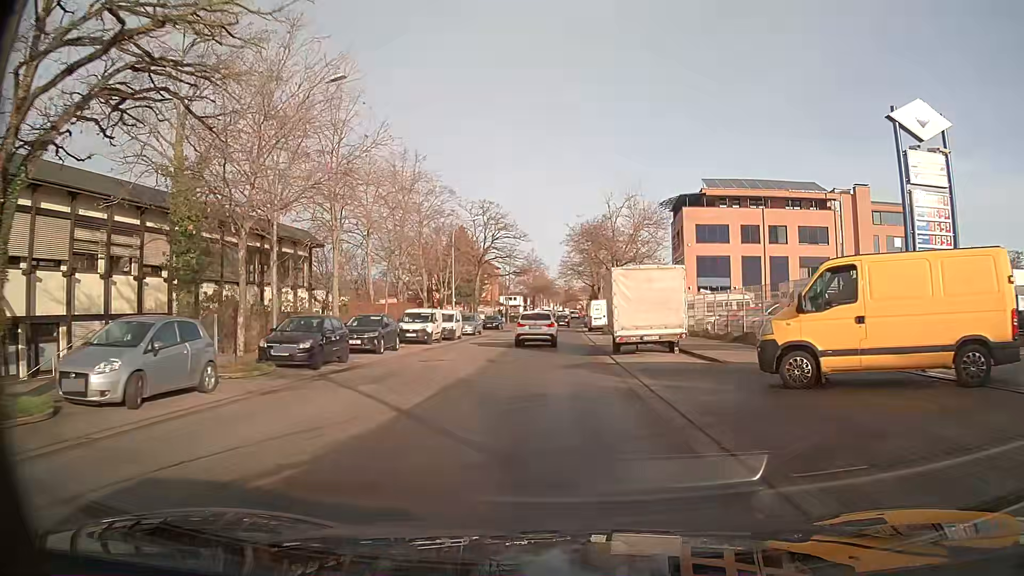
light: Day
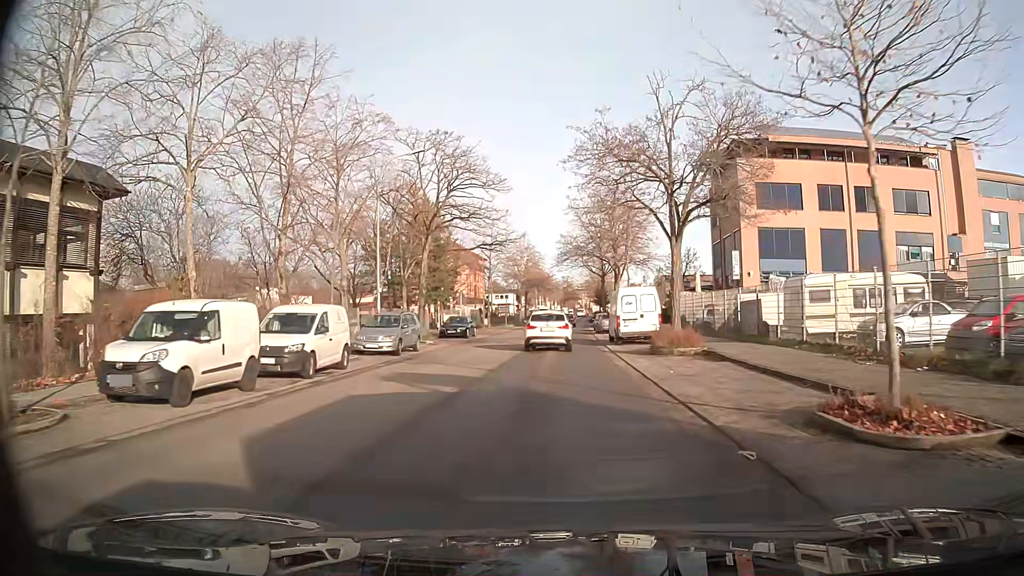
(0.0, +23.3) m; 0°
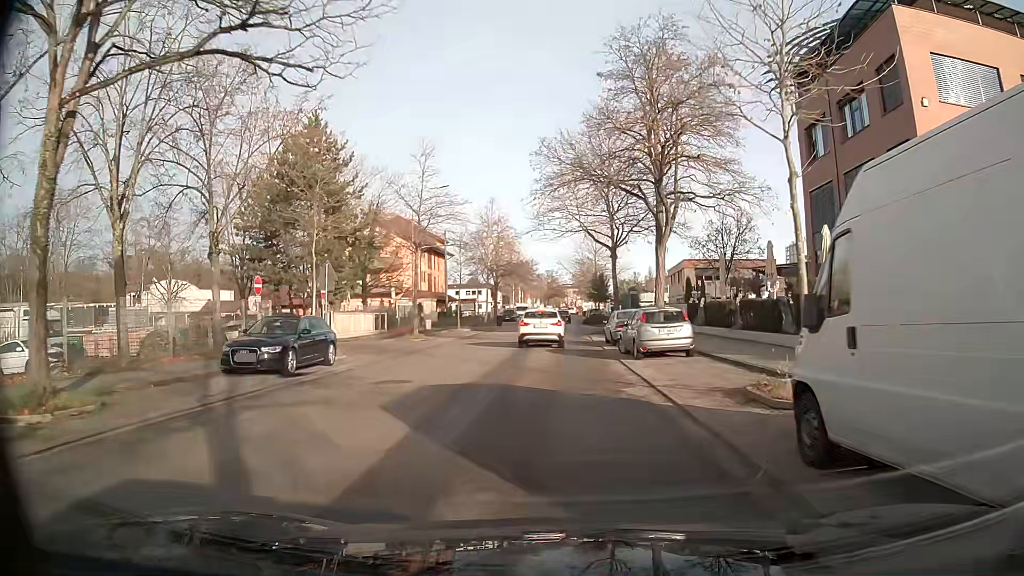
(+0.3, +27.8) m; +1°
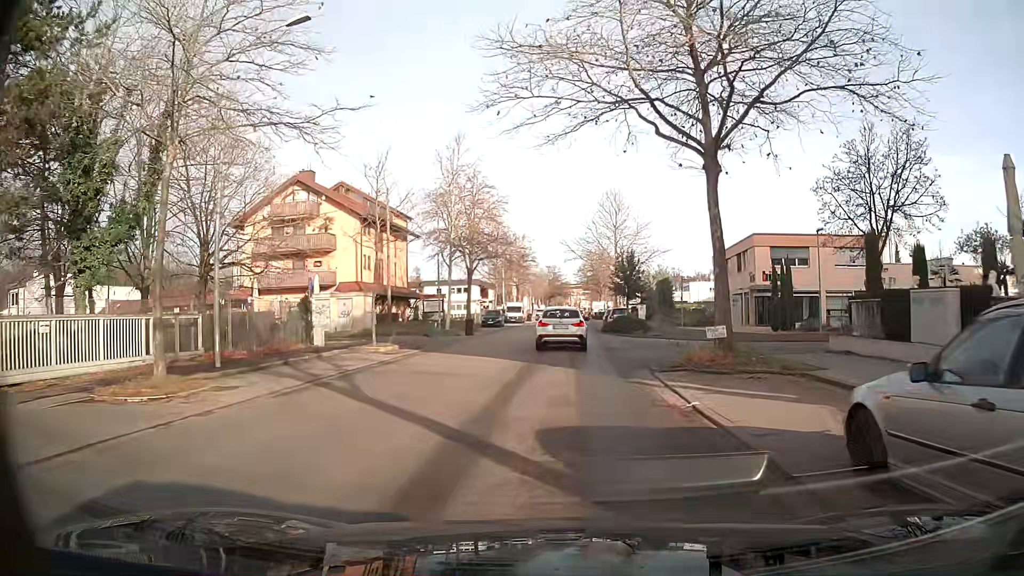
(0.0, +24.9) m; 0°
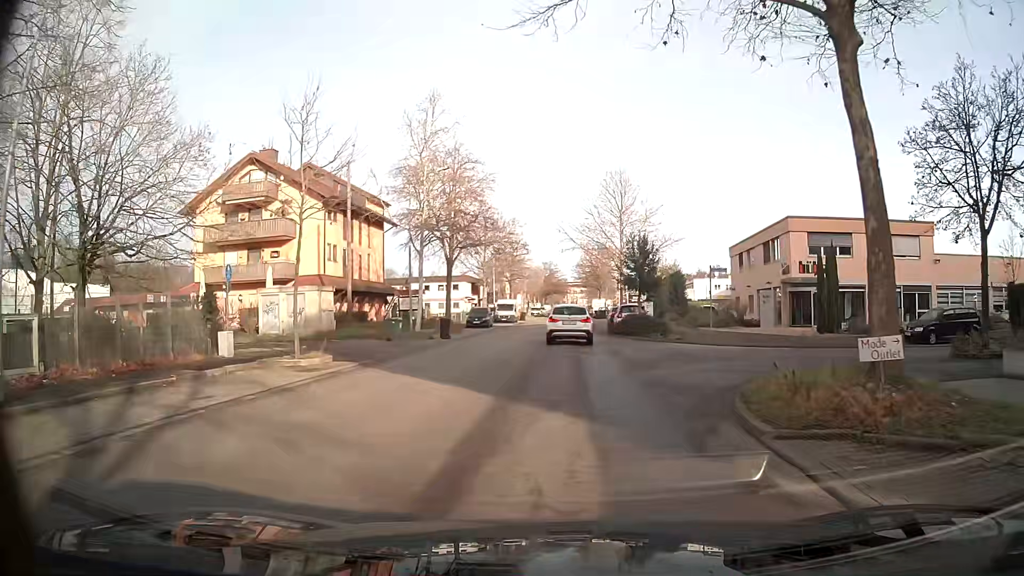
(+0.1, +7.9) m; +1°
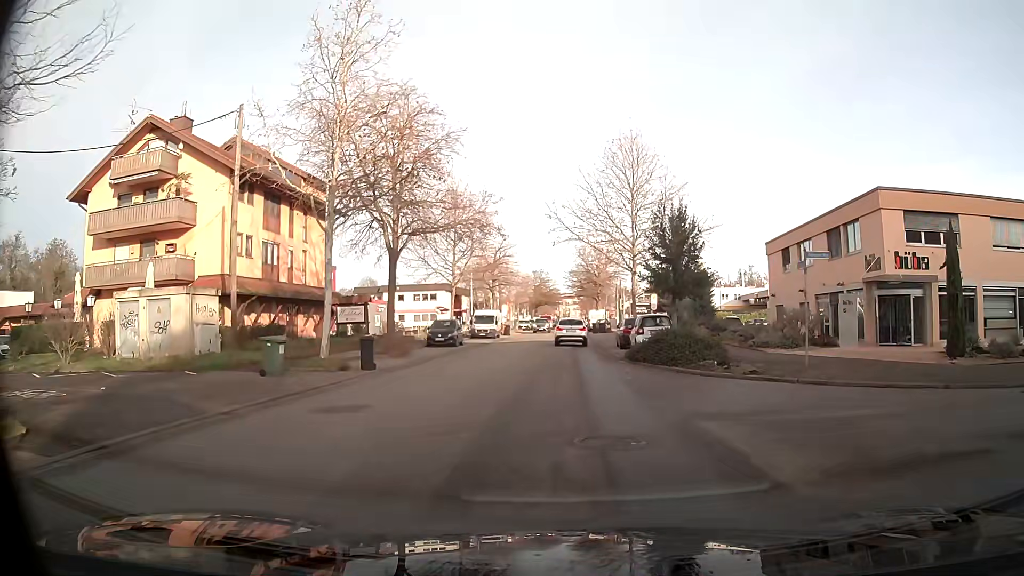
(+0.1, +12.9) m; 0°
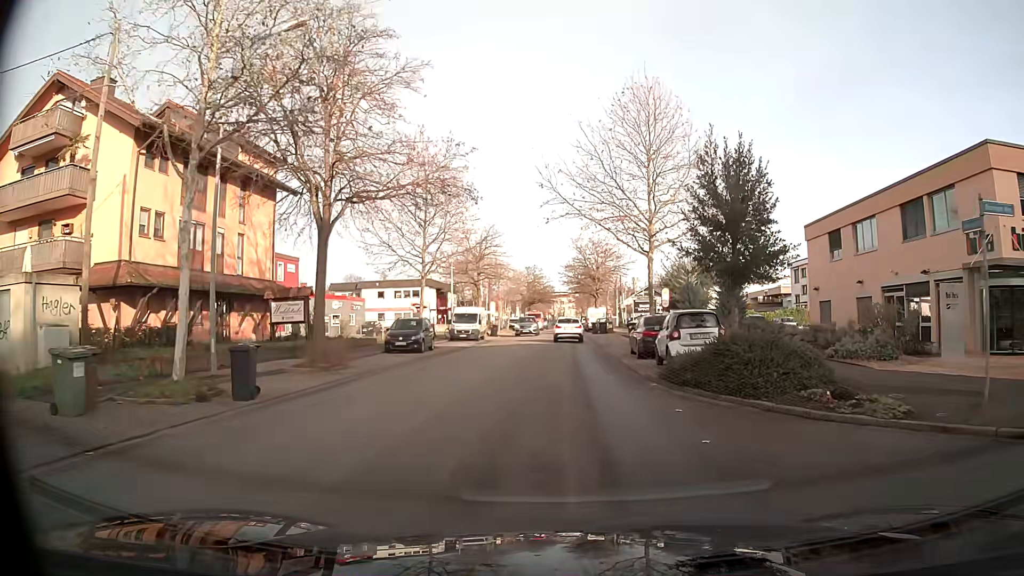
(+0.1, +9.1) m; +1°
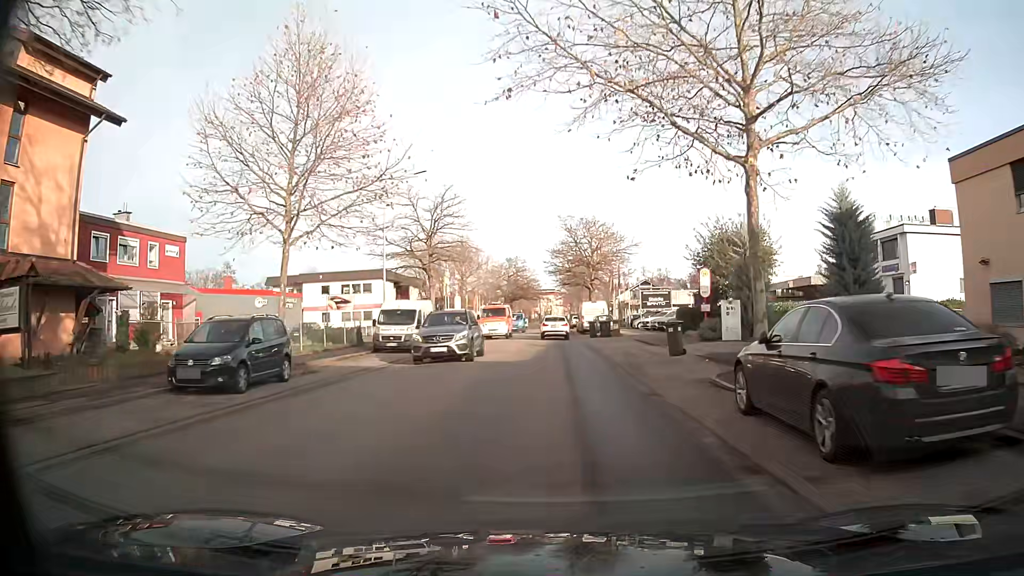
(+0.1, +17.4) m; +1°
